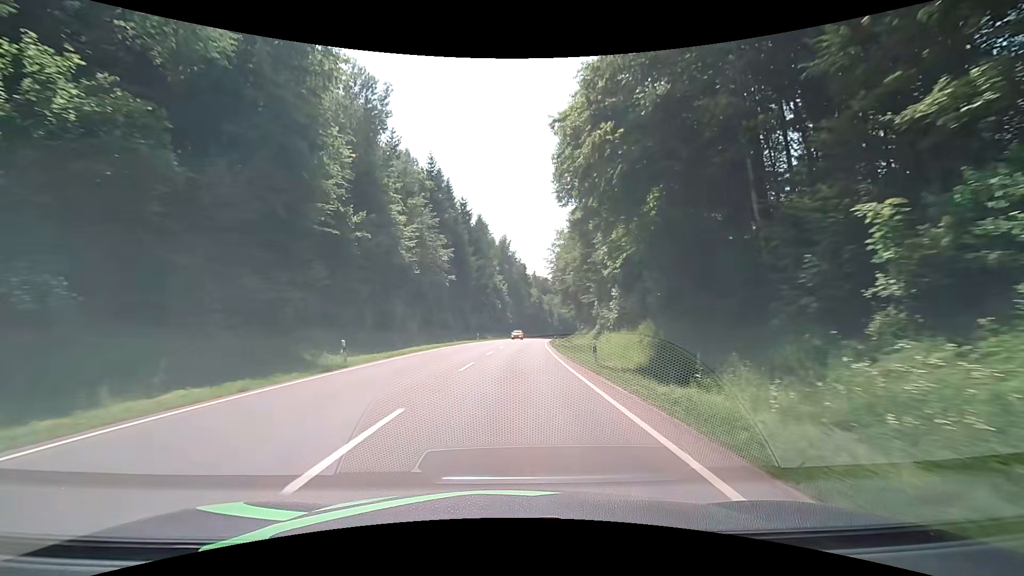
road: secondary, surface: asphalt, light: Day
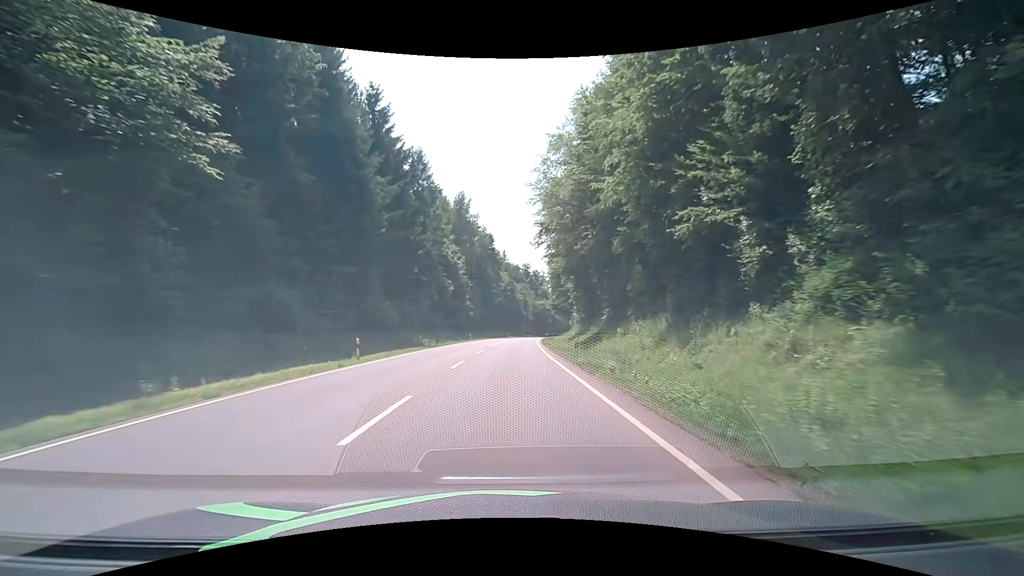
(+1.5, +43.3) m; +3°
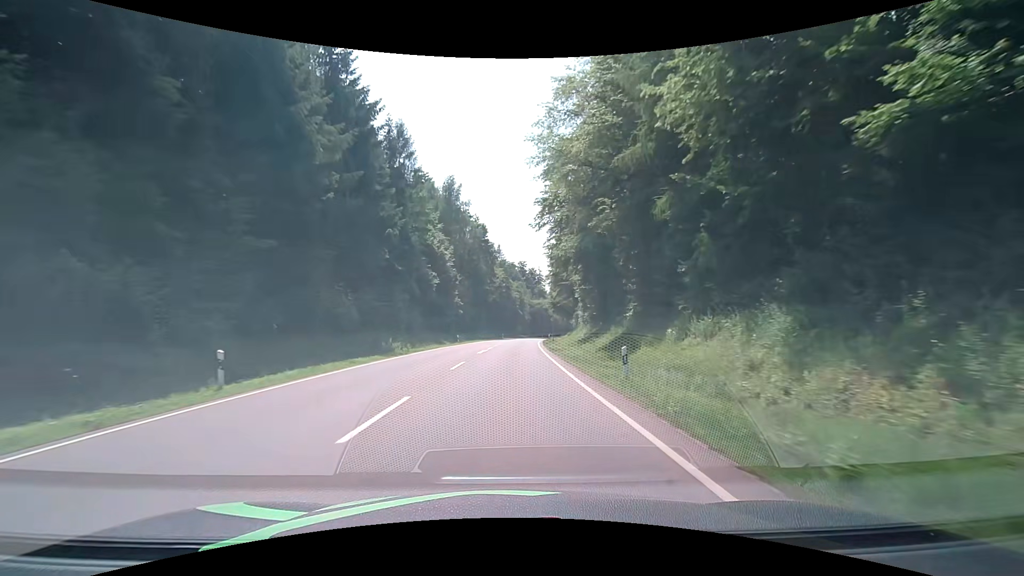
(+0.1, +10.8) m; +1°
(0, +10) (0, +20) (+1, +30) (+1, +40) (+2, +50) (+2, +60) (+3, +70) (+4, +80) (+5, +90) (+6, +100) m
